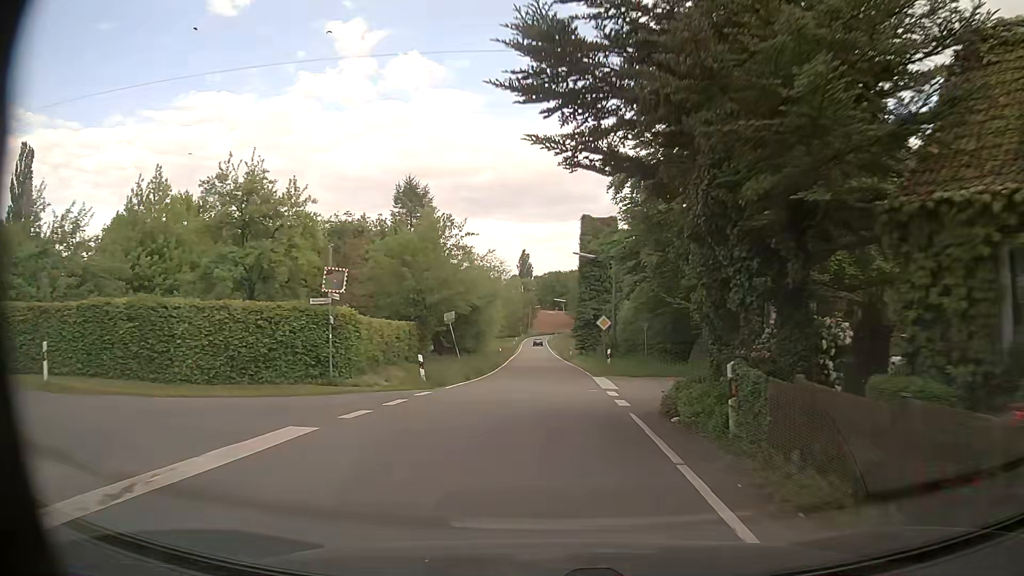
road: tertiary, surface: asphalt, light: Day
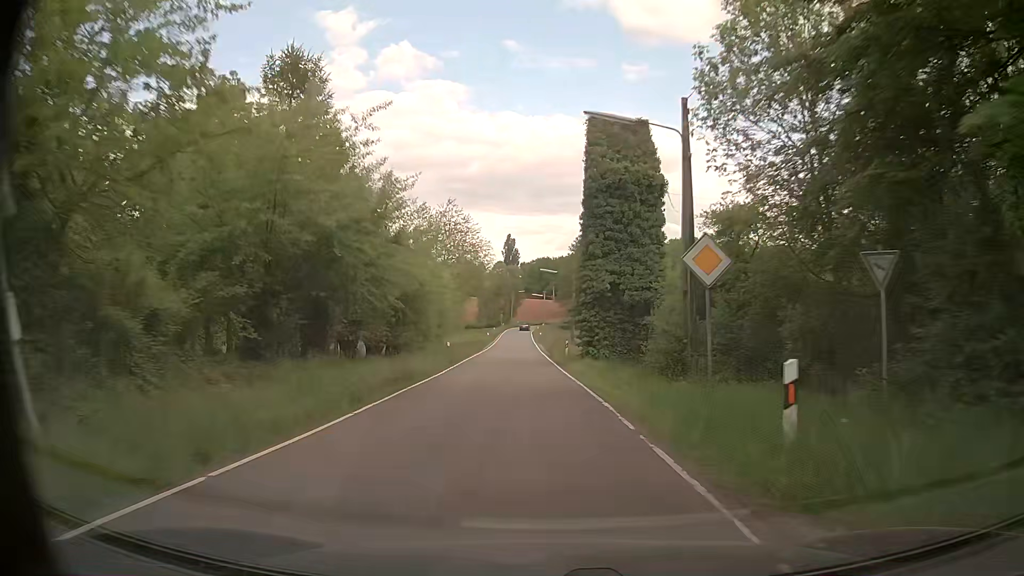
(+0.5, +26.1) m; +1°
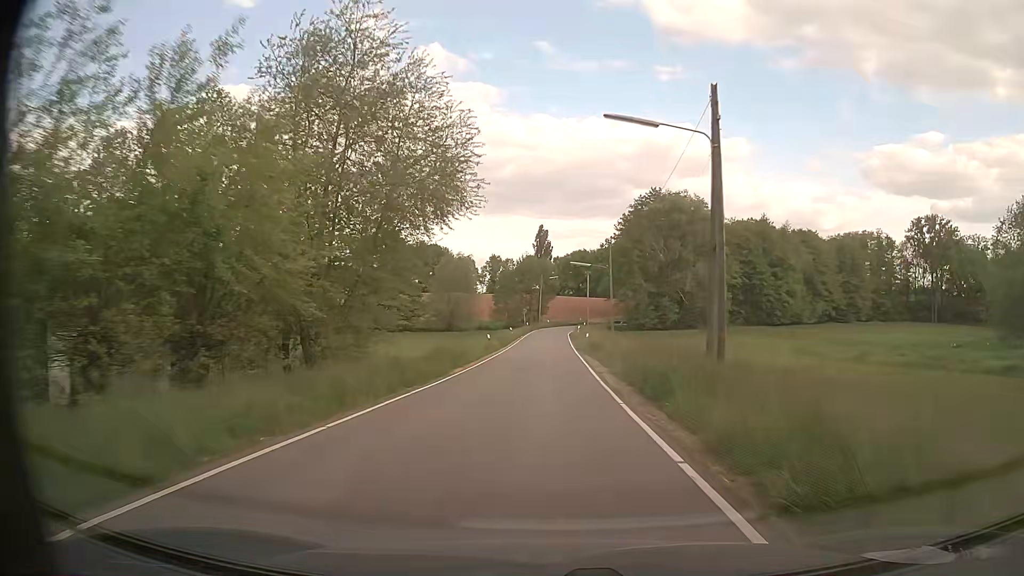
(-0.4, +38.4) m; -2°
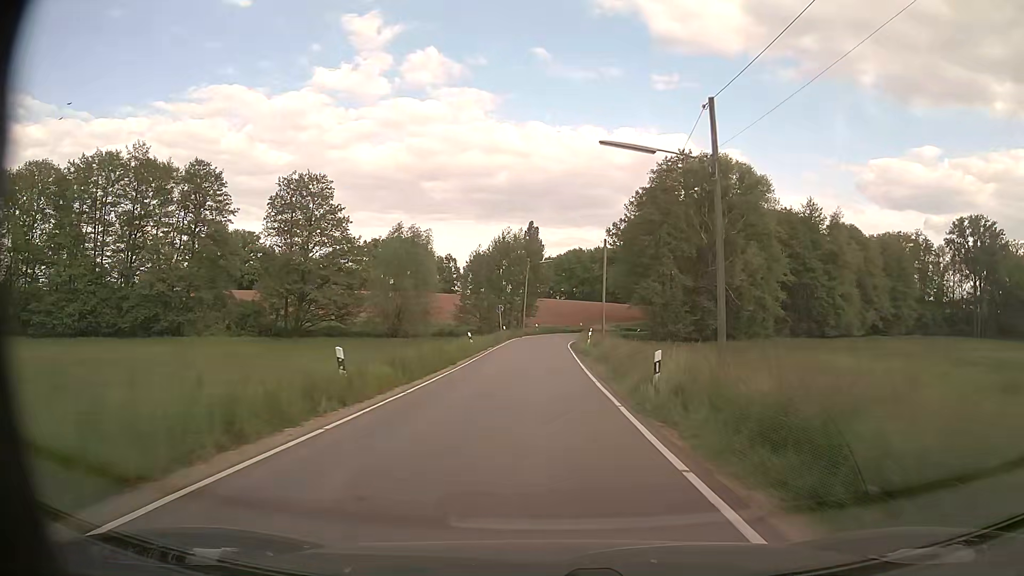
(0.0, +30.2) m; 0°
